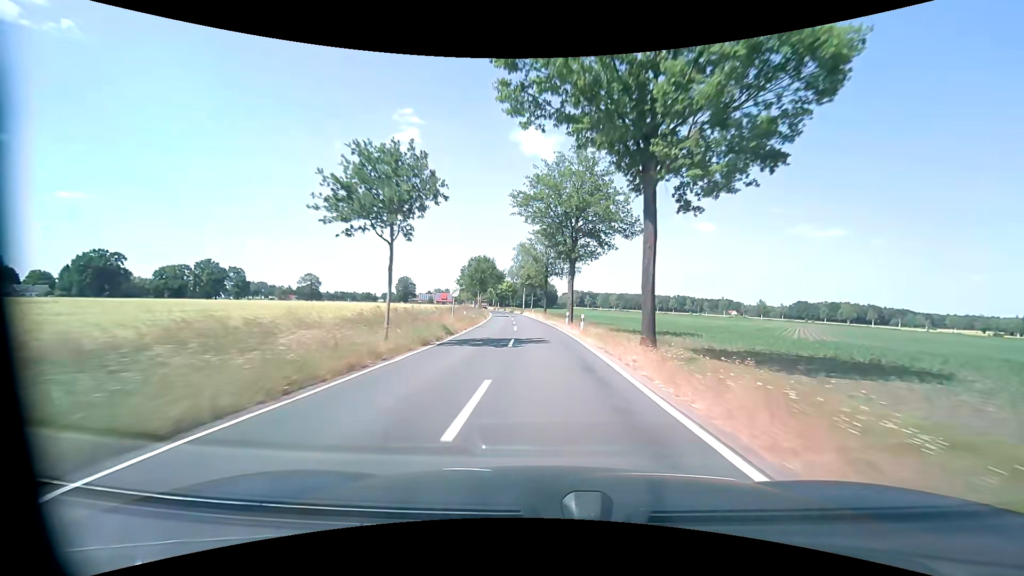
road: tertiary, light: Day
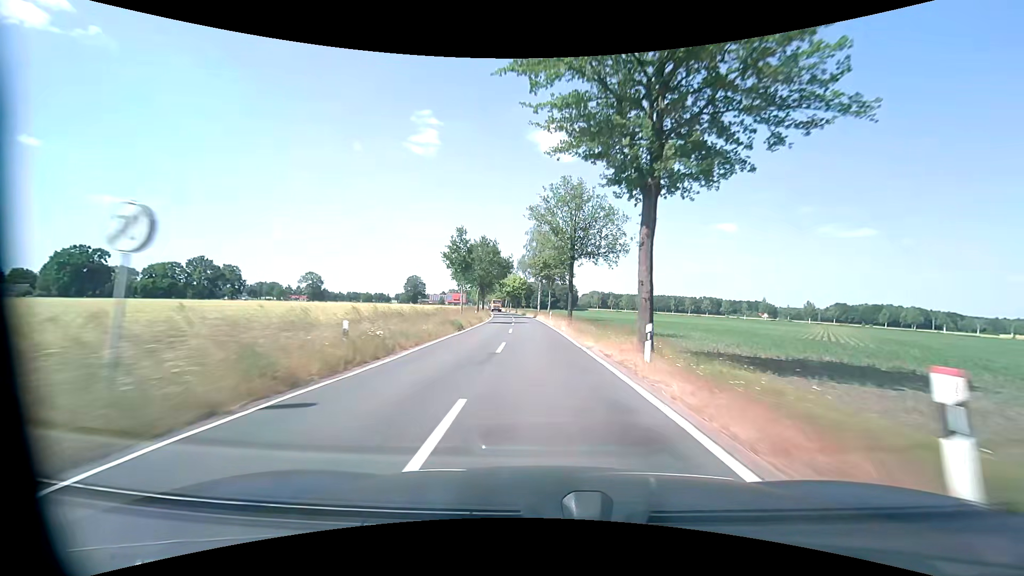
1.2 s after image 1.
(-0.4, +26.1) m; -2°
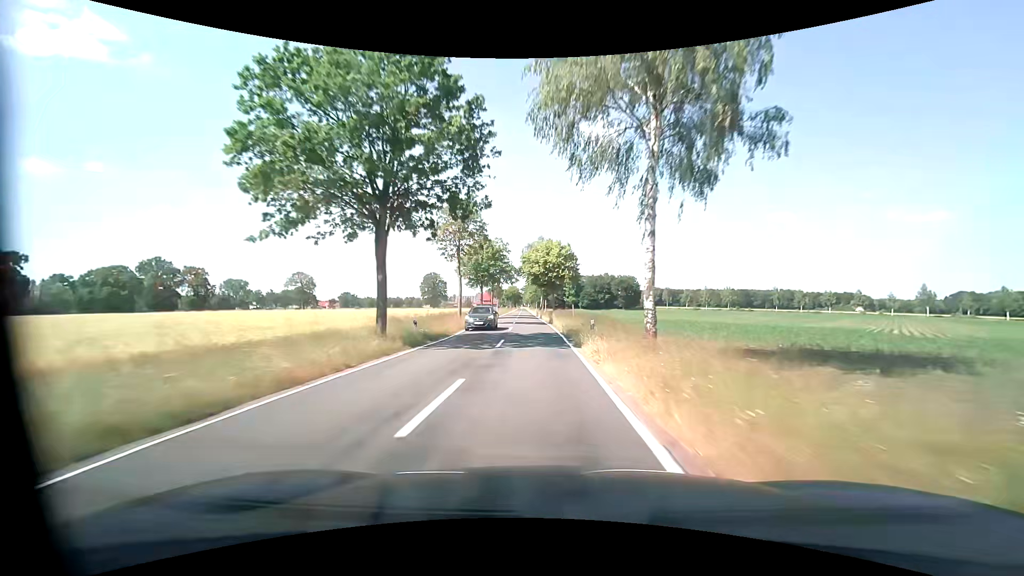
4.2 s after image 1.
(-3.2, +70.2) m; -5°
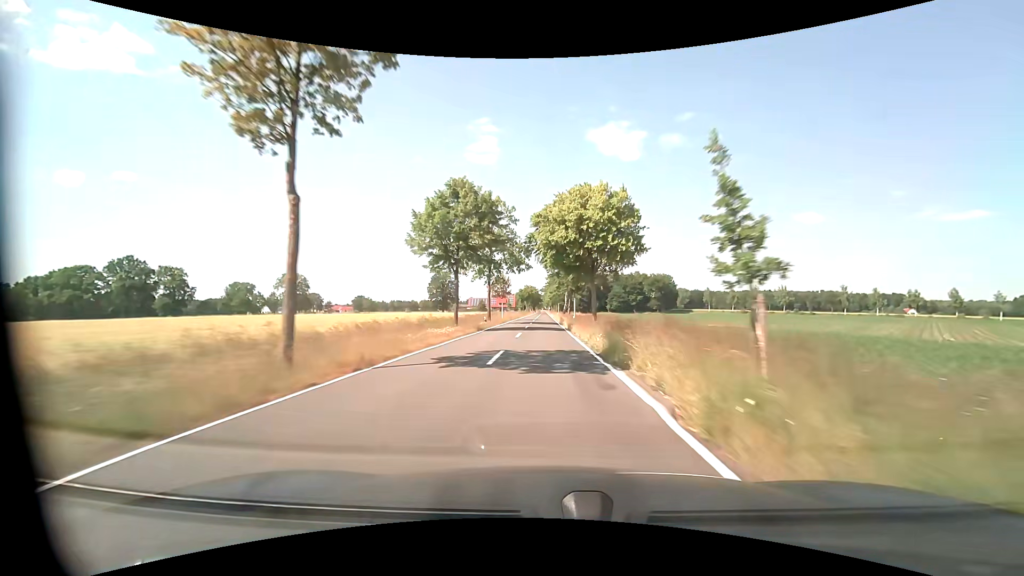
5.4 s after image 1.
(-0.9, +29.7) m; -3°
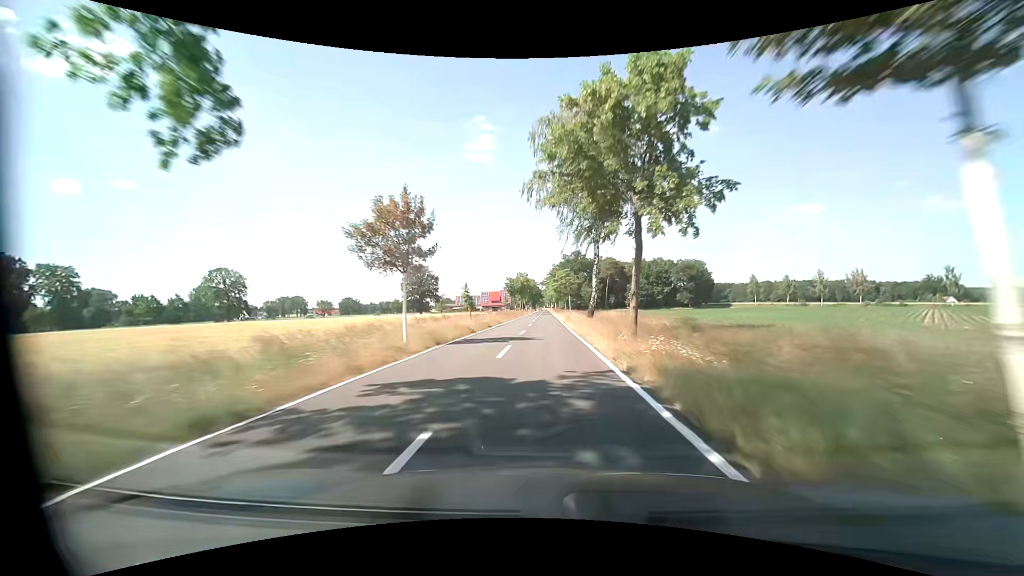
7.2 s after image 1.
(-0.1, +46.7) m; 0°
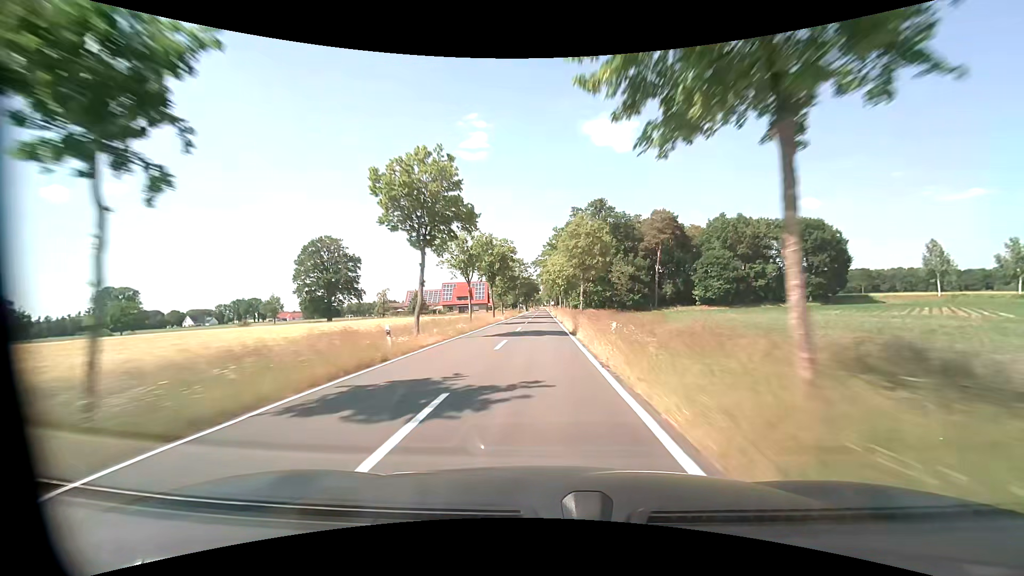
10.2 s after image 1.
(+0.4, +81.9) m; 0°
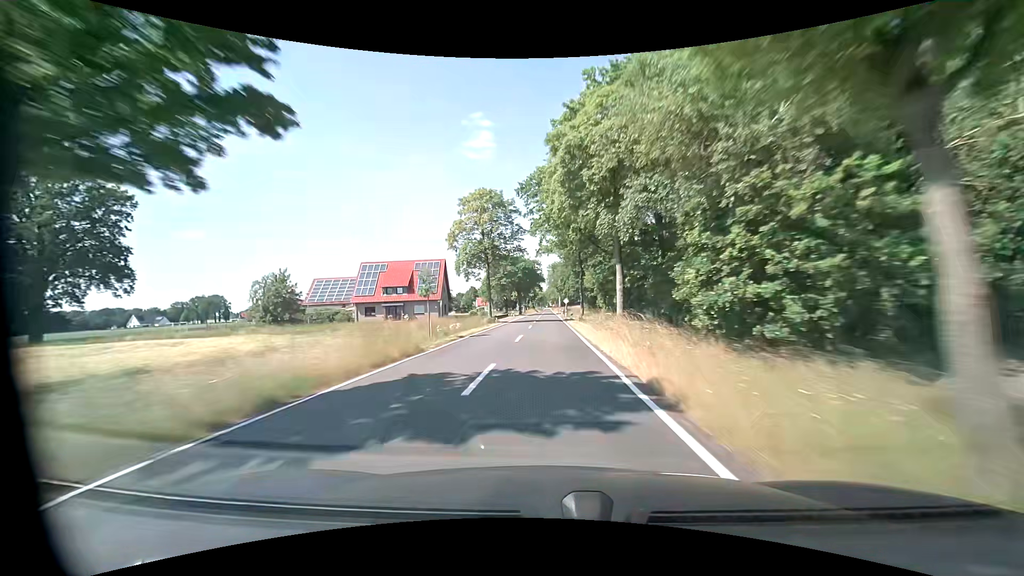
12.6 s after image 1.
(-0.6, +68.3) m; -1°
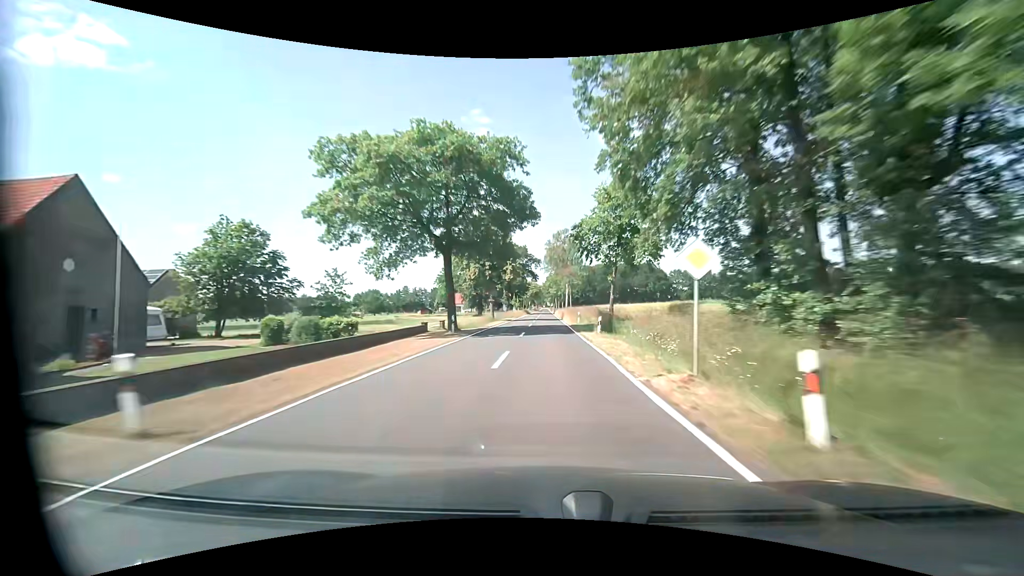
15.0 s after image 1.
(+0.1, +68.8) m; 0°
